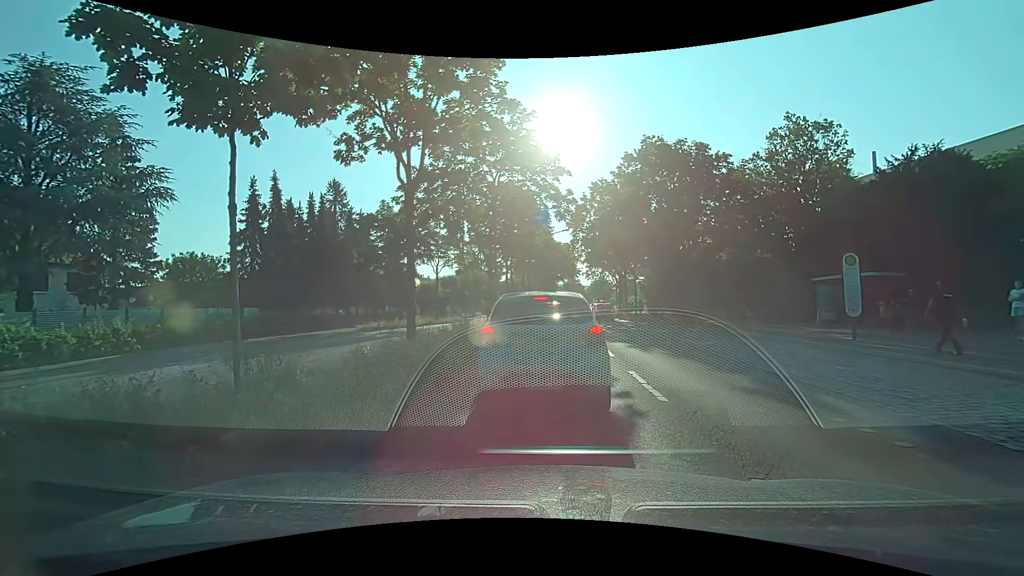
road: primary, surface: asphalt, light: Day
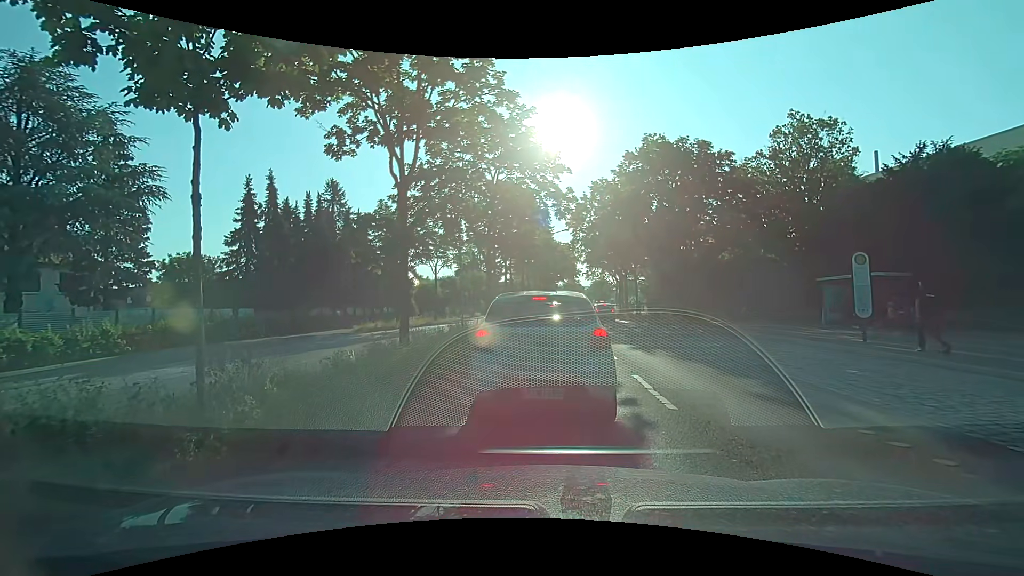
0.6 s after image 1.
(0.0, +0.5) m; 0°
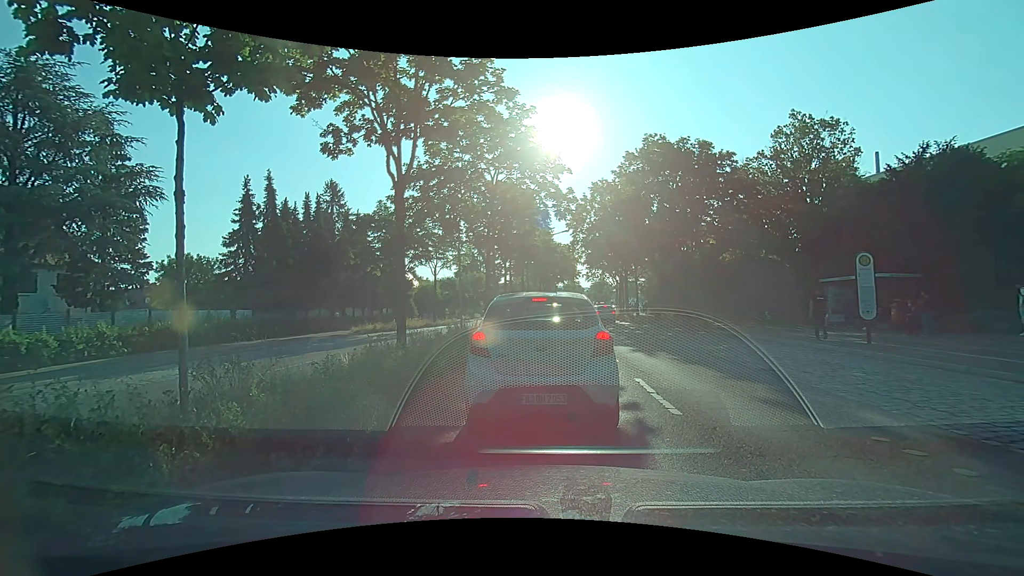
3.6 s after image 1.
(0.0, +0.3) m; 0°
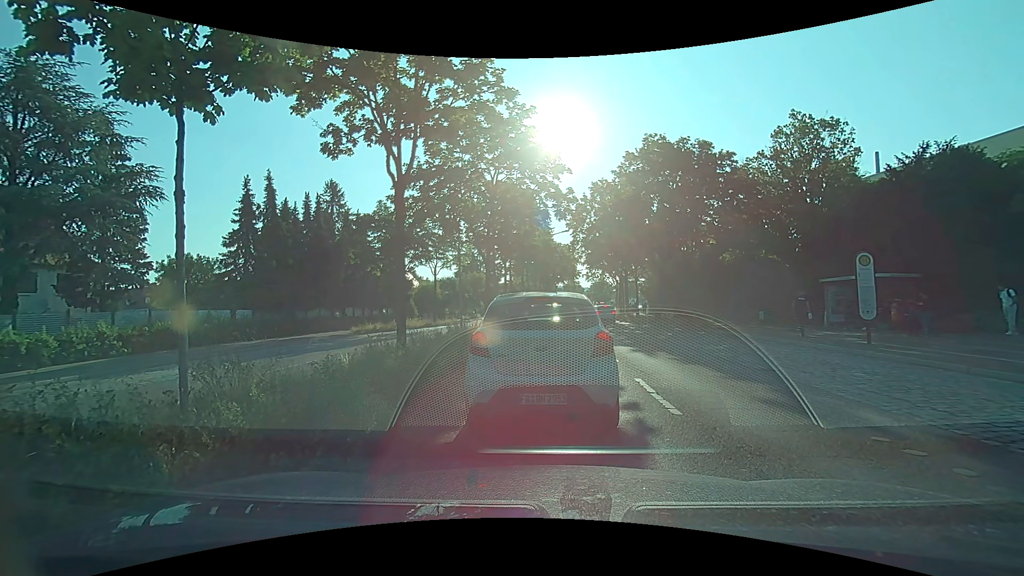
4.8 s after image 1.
(0.0, 0.0) m; 0°
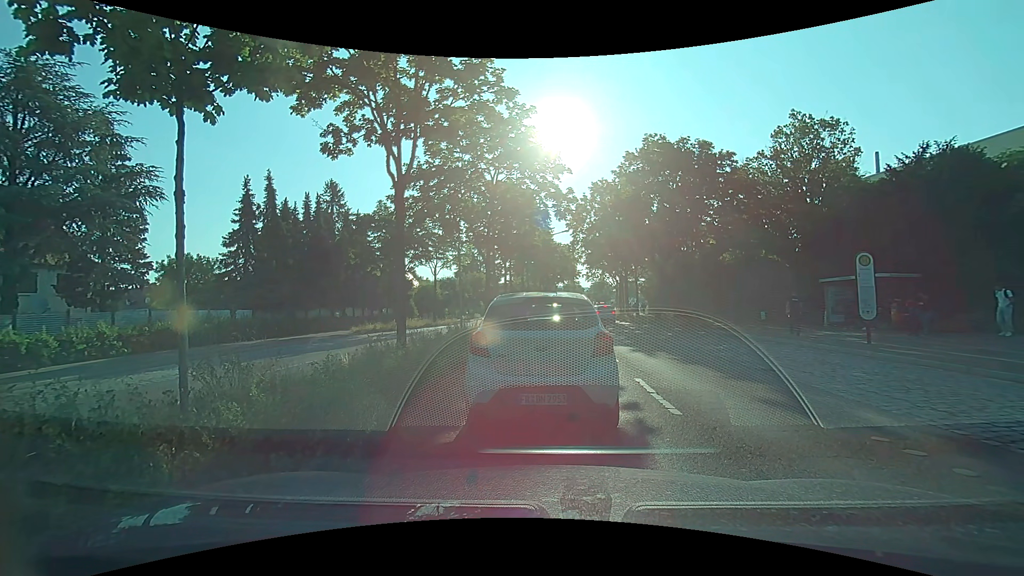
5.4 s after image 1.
(0.0, 0.0) m; 0°
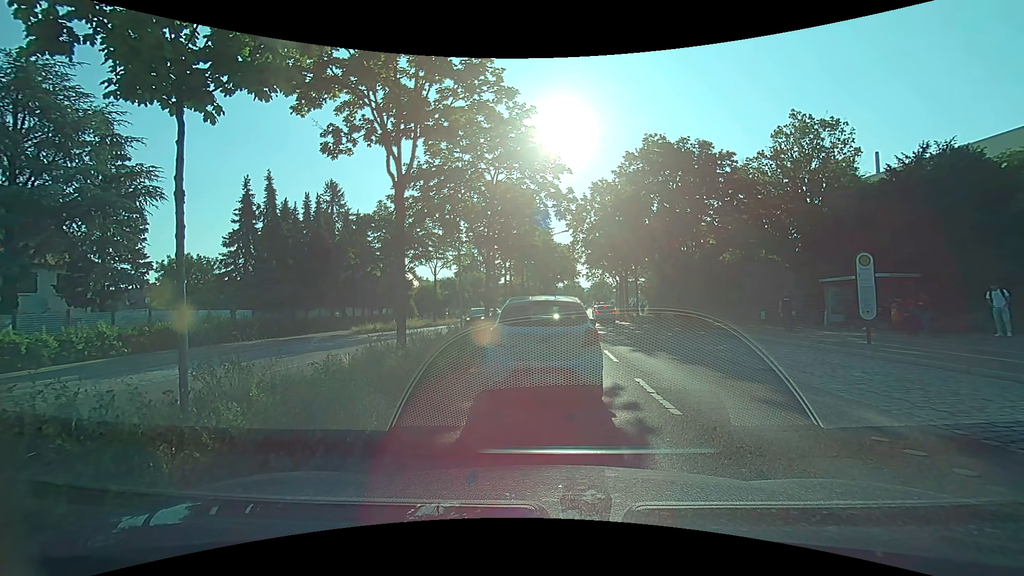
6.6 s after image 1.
(0.0, 0.0) m; 0°
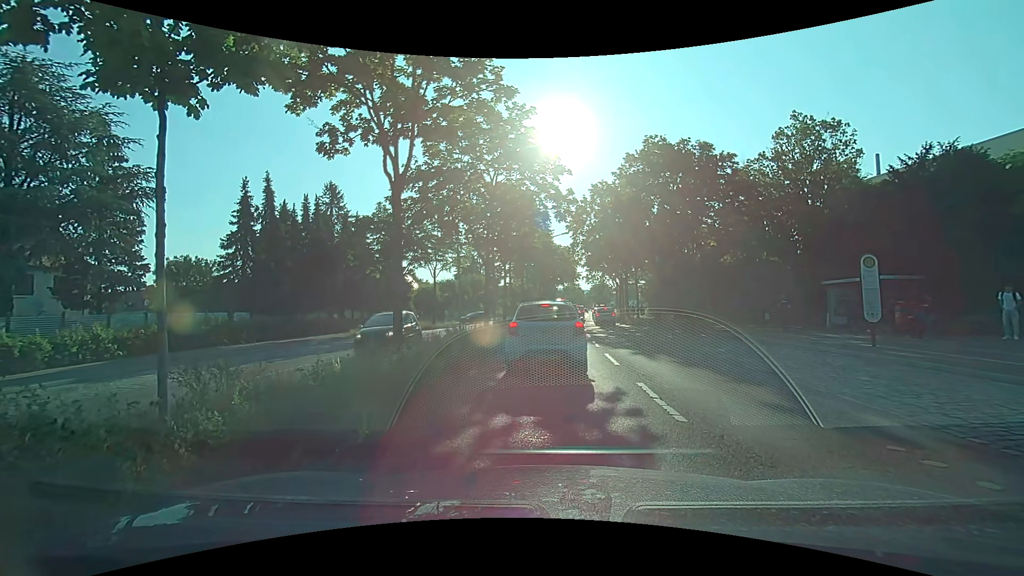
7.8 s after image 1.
(0.0, +0.2) m; 0°
